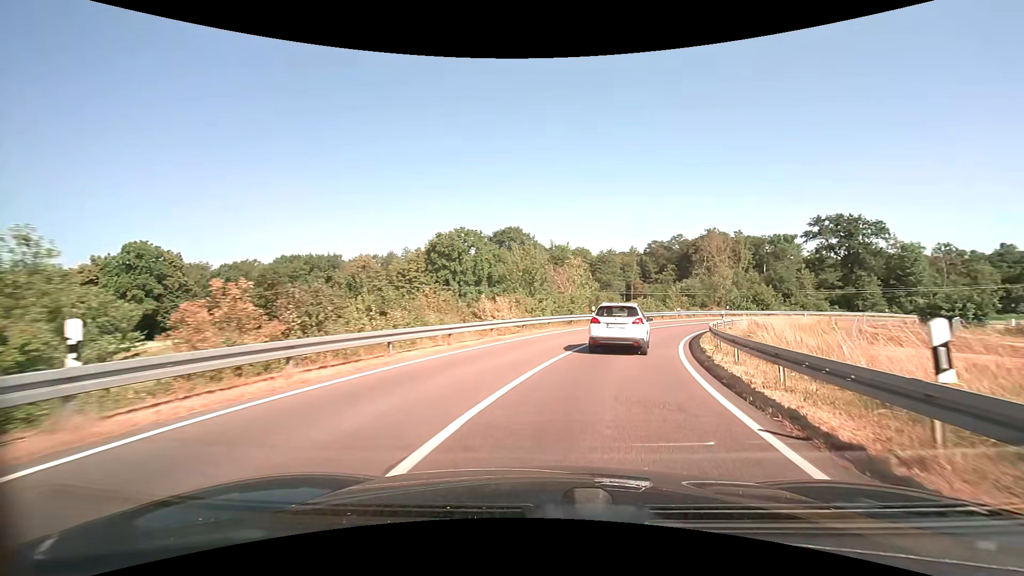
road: trunk_link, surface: asphalt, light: Day
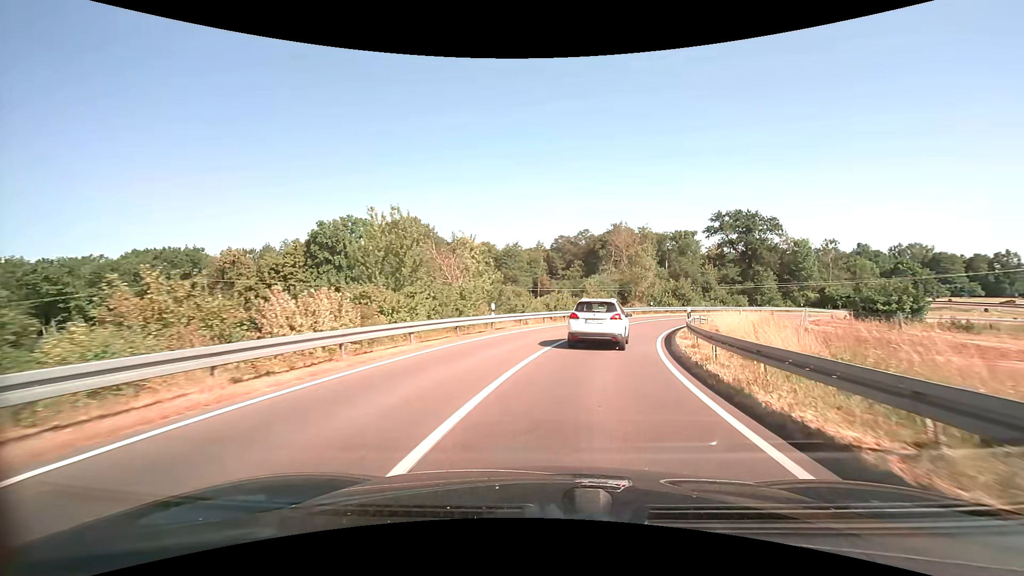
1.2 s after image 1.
(+1.2, +12.8) m; +10°
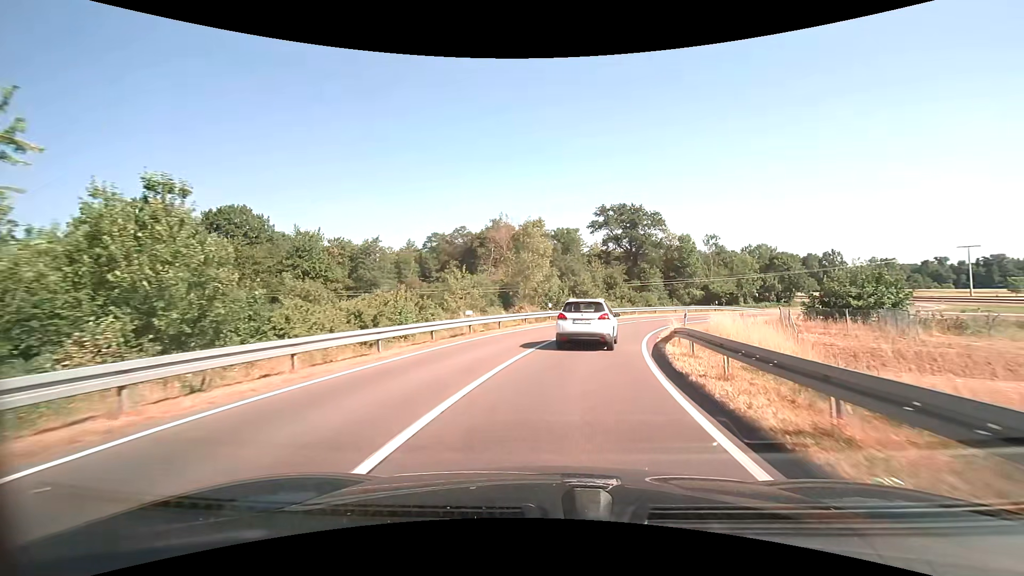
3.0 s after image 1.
(+2.4, +19.8) m; +13°
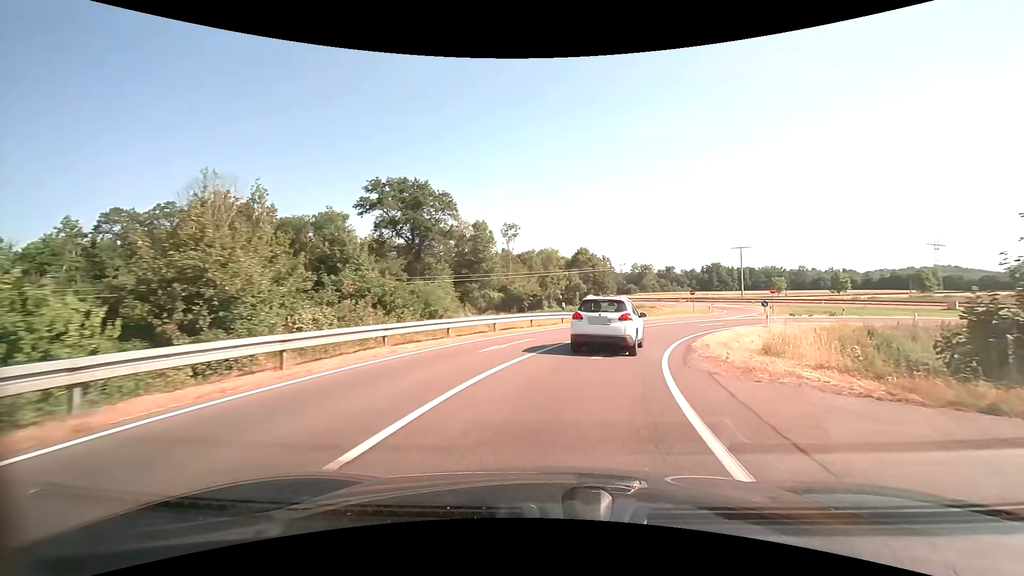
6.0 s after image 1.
(+6.3, +33.2) m; +24°
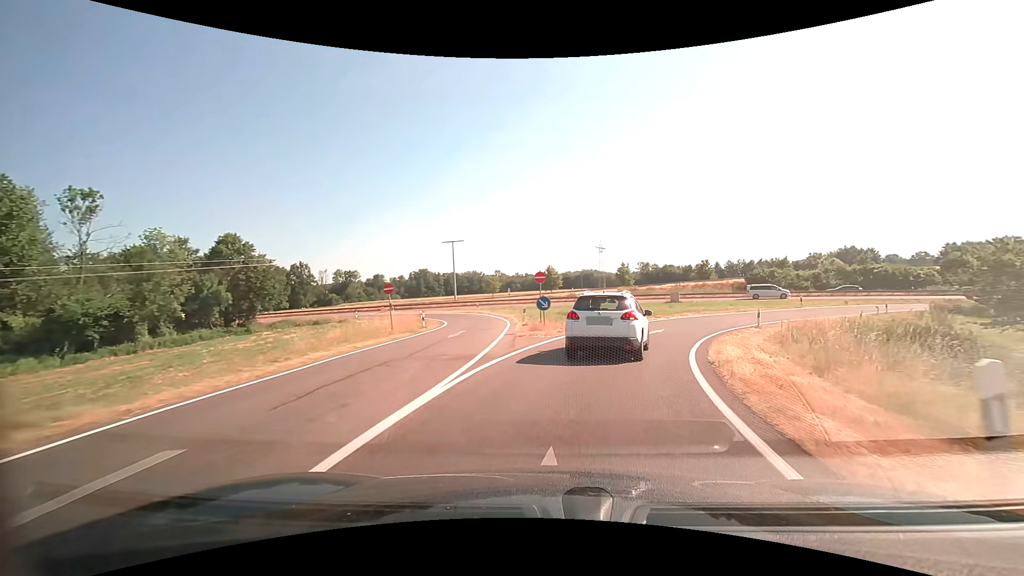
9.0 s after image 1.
(+8.5, +30.7) m; +32°
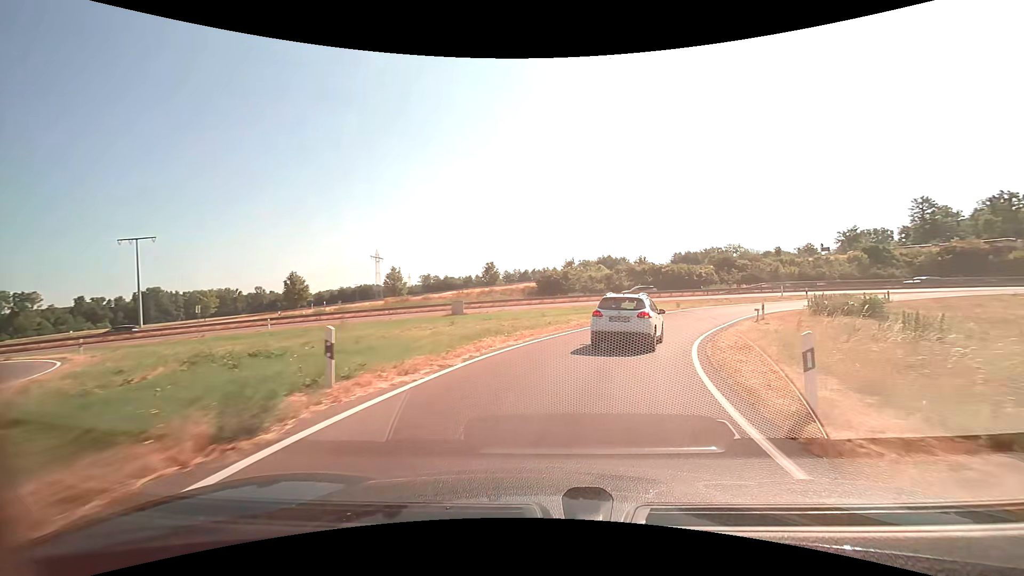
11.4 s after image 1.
(+4.8, +22.3) m; +25°
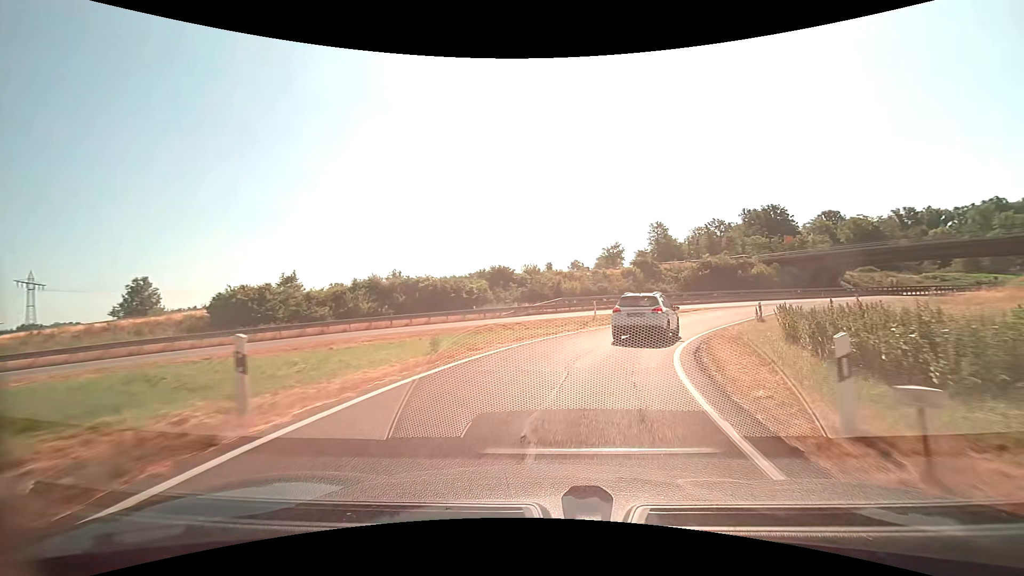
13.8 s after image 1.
(+5.7, +24.7) m; +25°
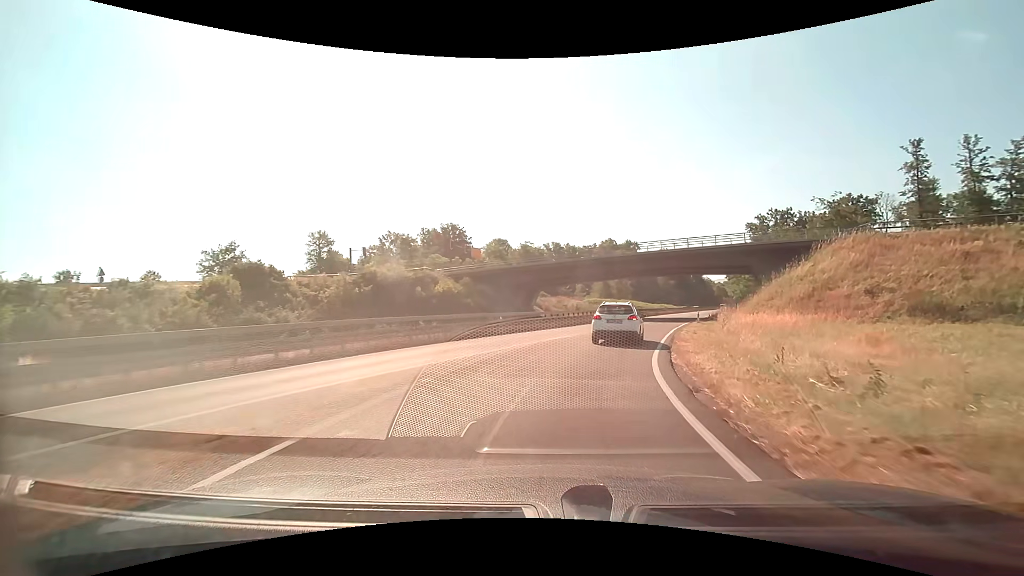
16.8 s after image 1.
(+11.6, +33.6) m; +35°
(+1, +10) (+2, +20) (+5, +29) (+8, +39) (+12, +48) (+15, +58) (+18, +67) (+22, +77) (+25, +86) (+29, +95) m
